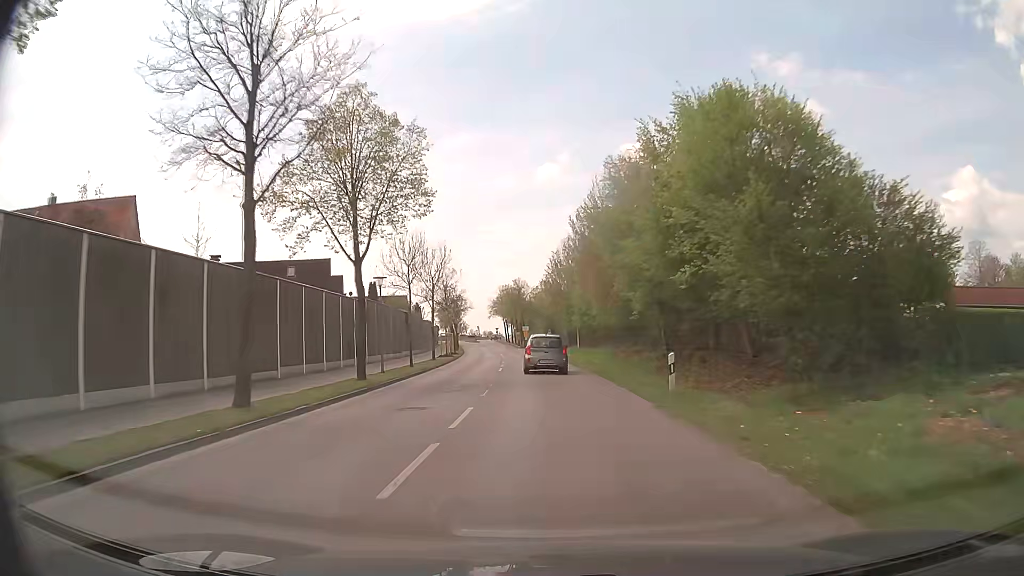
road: tertiary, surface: asphalt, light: Day
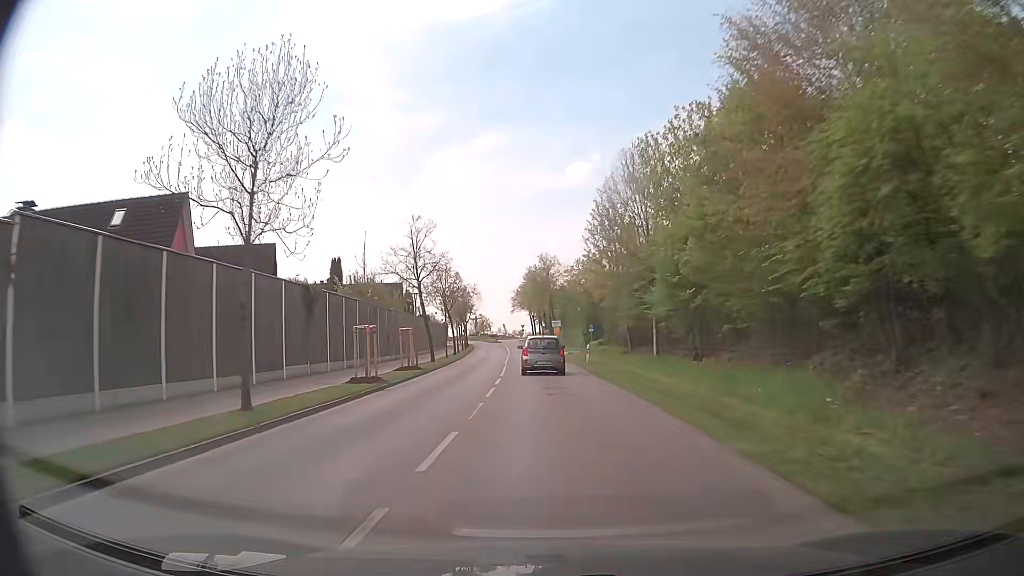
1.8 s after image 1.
(-0.7, +30.1) m; -2°
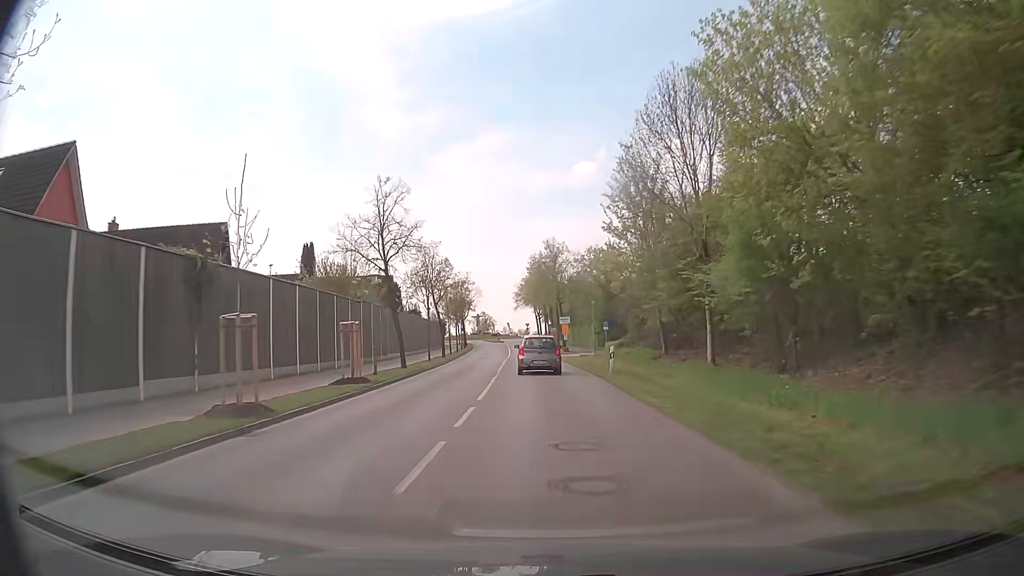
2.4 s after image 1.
(-0.1, +10.0) m; -1°
(0, +10) (0, +20) (0, +30) (-1, +40) (-1, +50) (-2, +60) (-2, +70) (-2, +80) (-3, +90) (-4, +100) m
